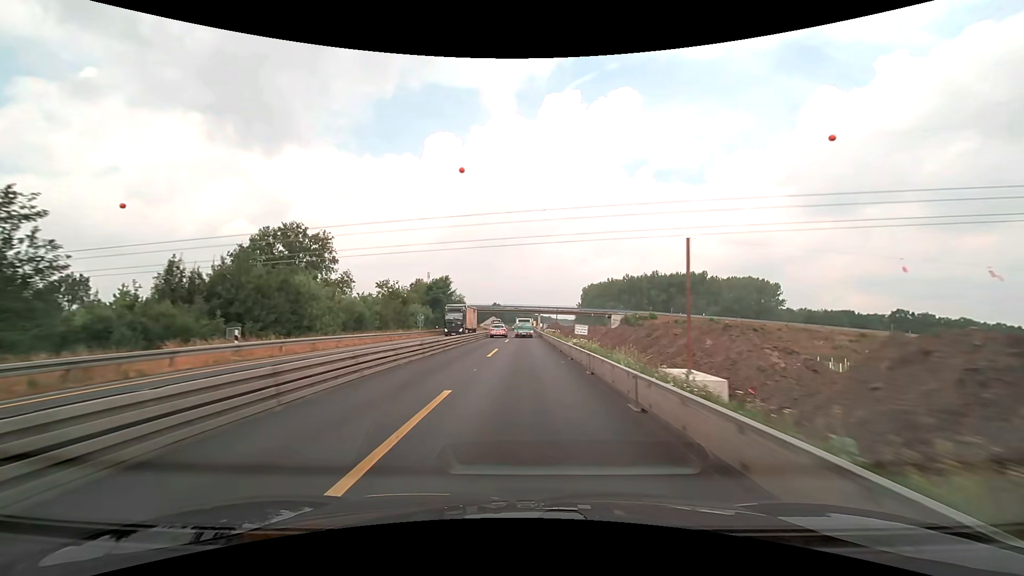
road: motorway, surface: asphalt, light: Day
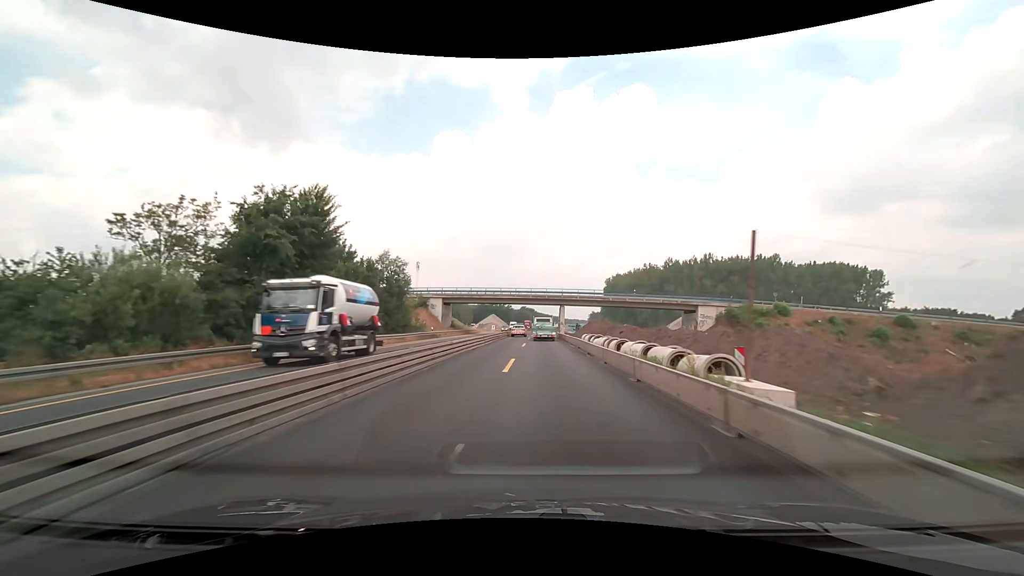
(-0.3, +61.9) m; -1°
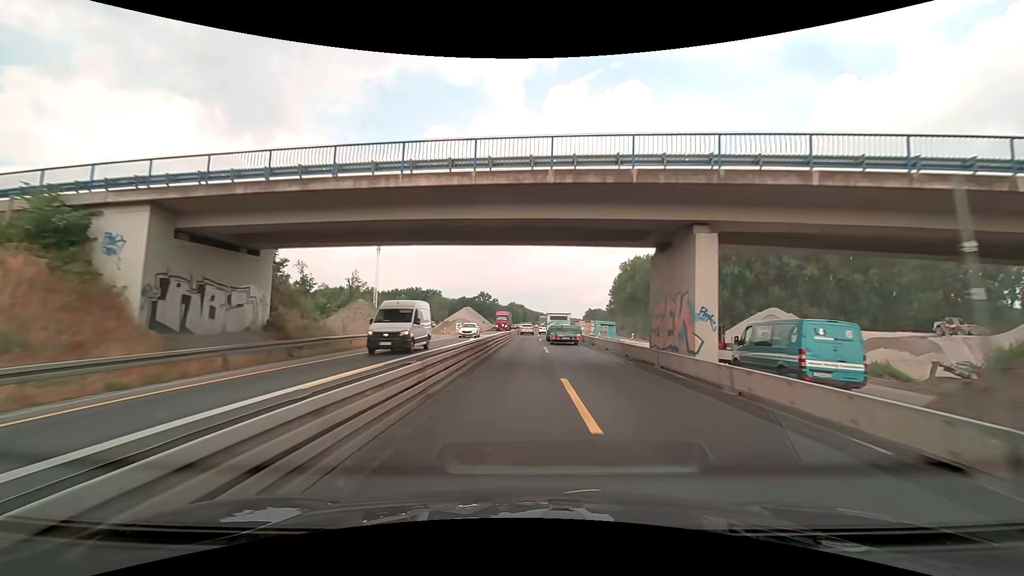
(0.0, +62.3) m; +1°
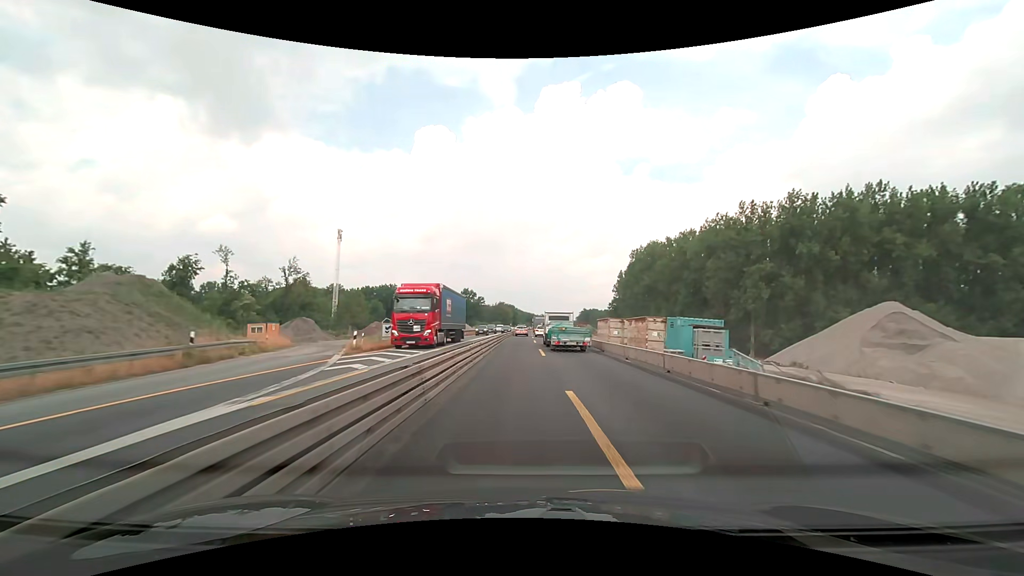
(+0.4, +37.4) m; +1°
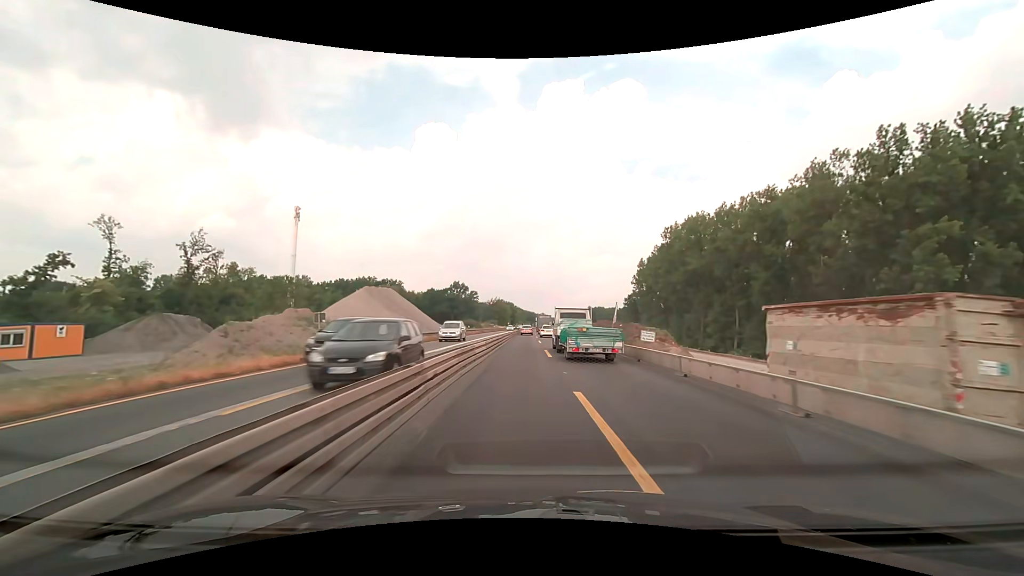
(0.0, +37.2) m; 0°
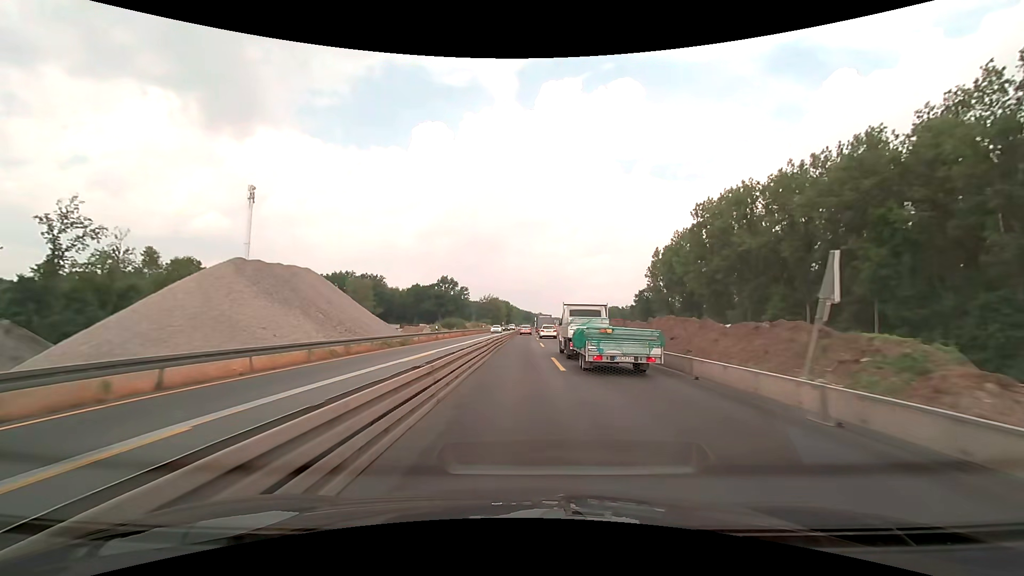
(+0.1, +24.8) m; 0°
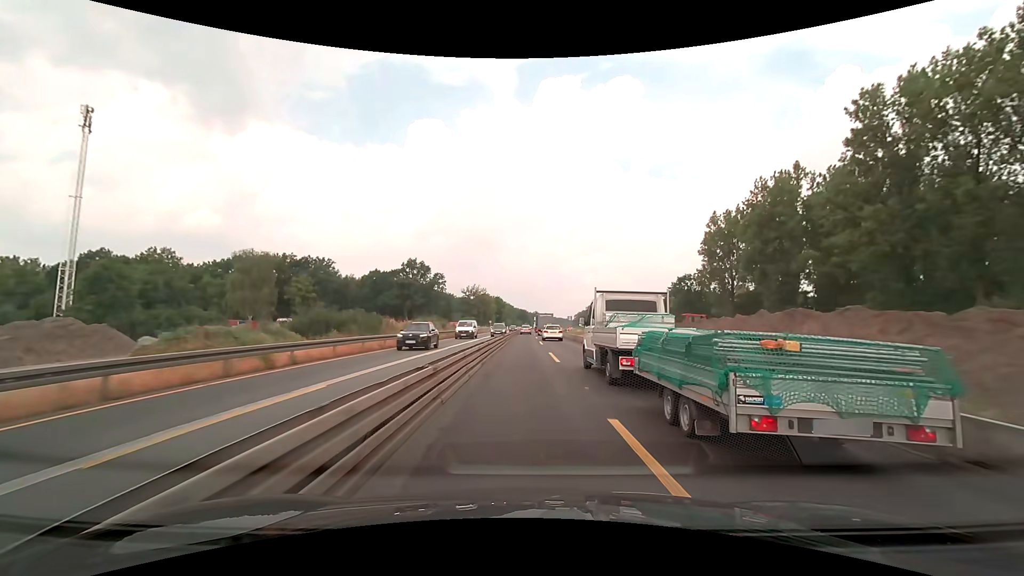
(+0.2, +49.8) m; +1°
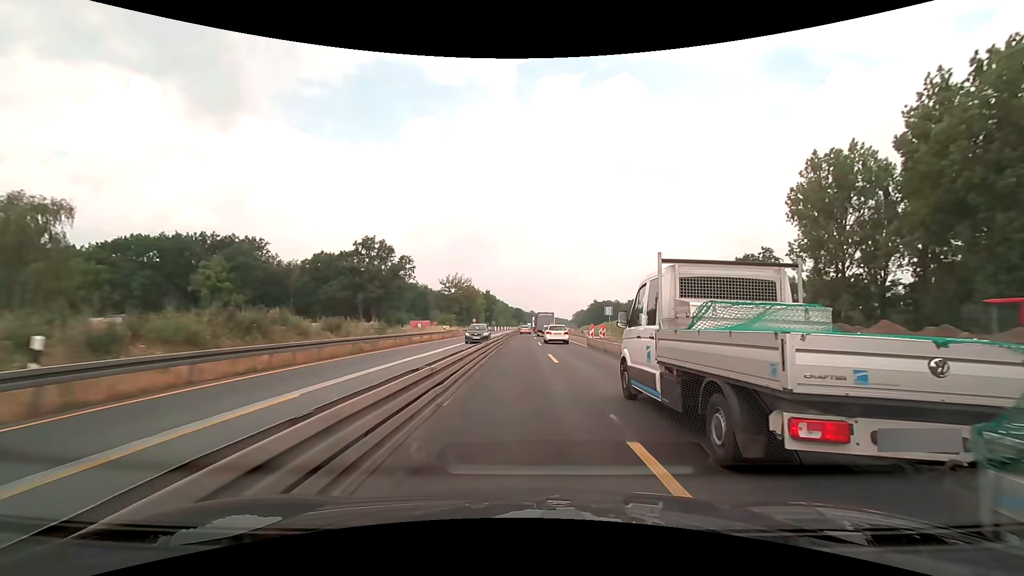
(+0.1, +37.5) m; 0°
(0, +10) (0, +20) (0, +30) (0, +40) (0, +50) (0, +60) (0, +70) (0, +80) (0, +90) (+1, +100) m
